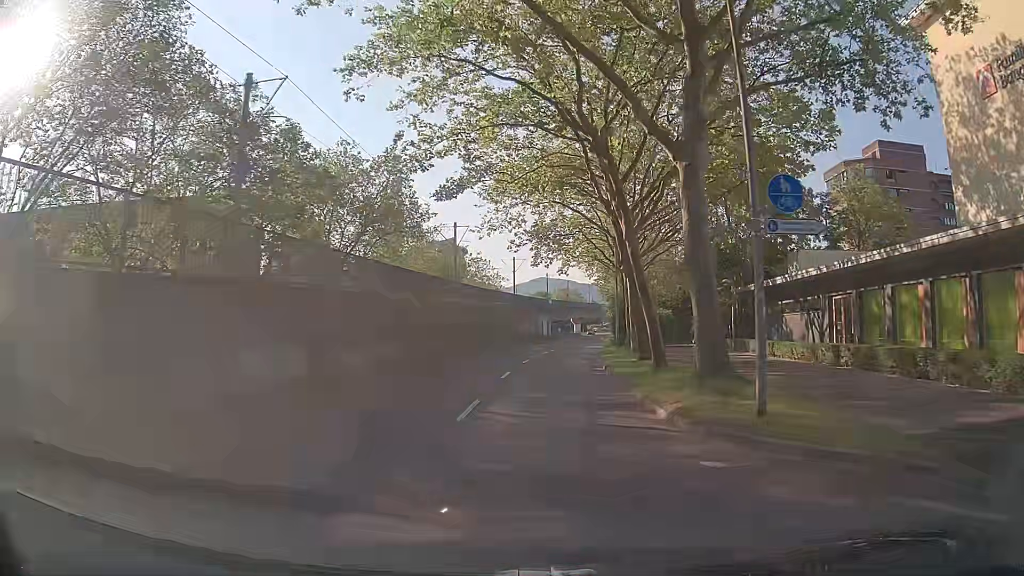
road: tertiary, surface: asphalt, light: Day
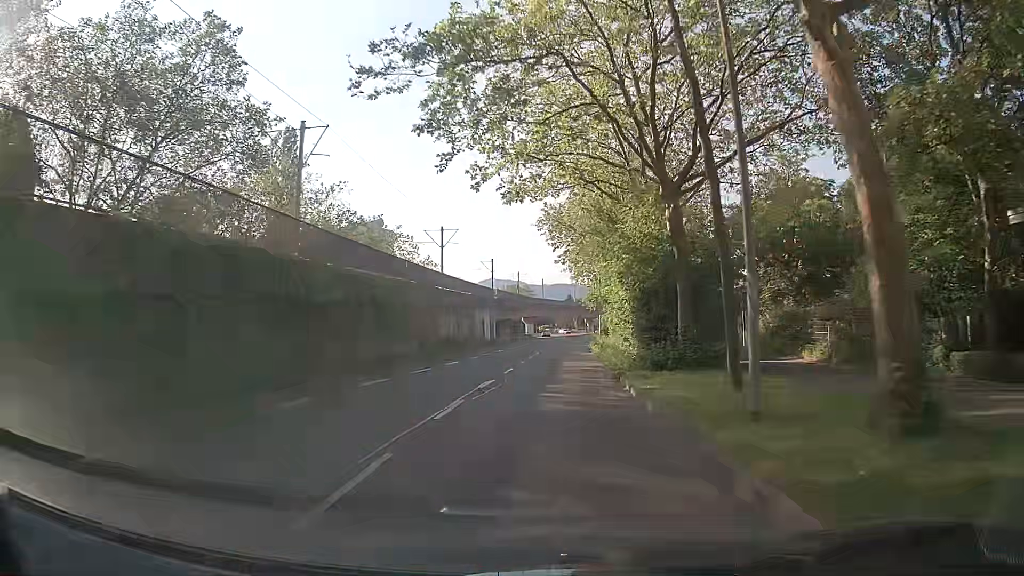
(+1.1, +30.3) m; +4°
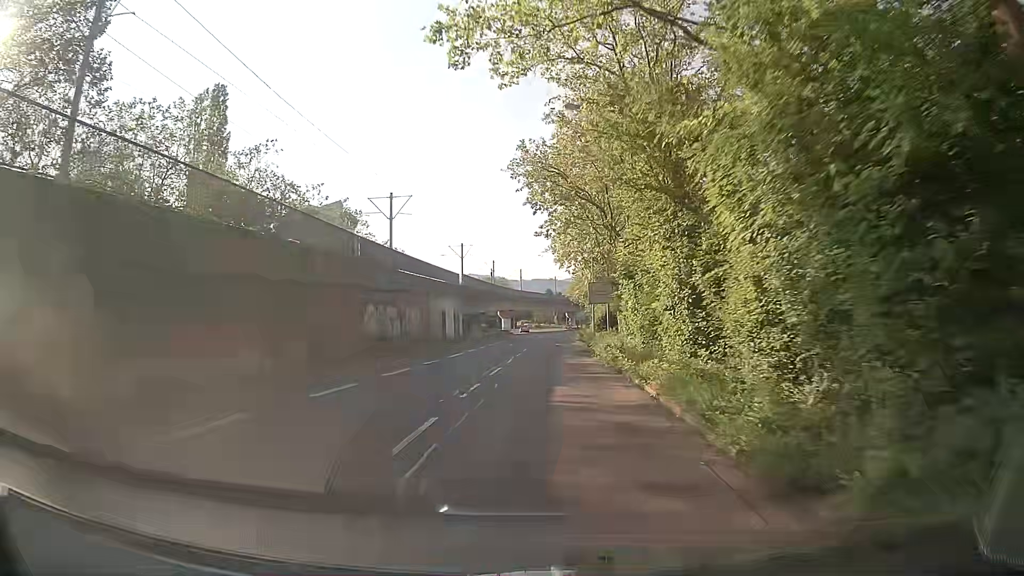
(+0.2, +15.2) m; +1°
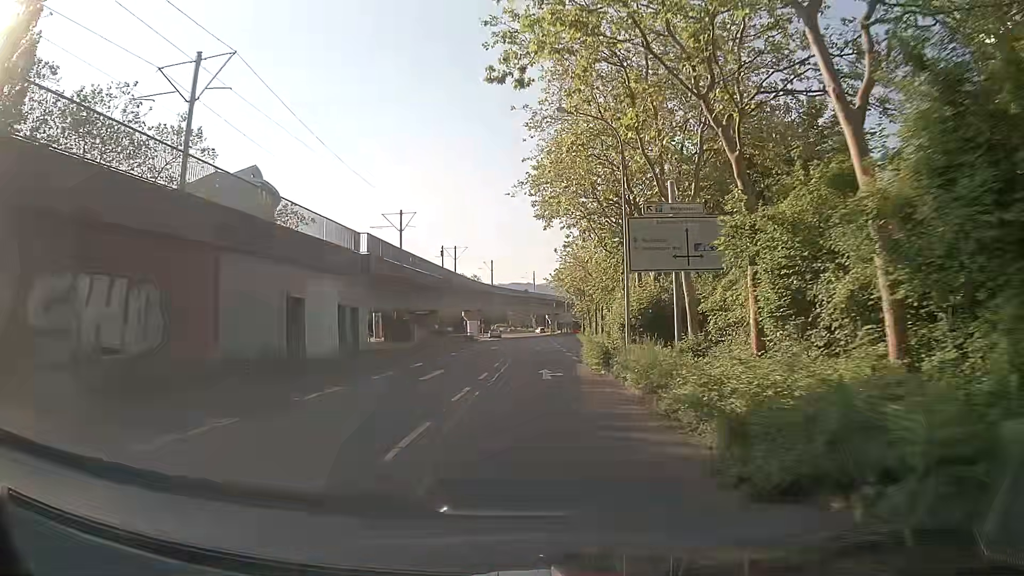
(+0.9, +30.5) m; +2°
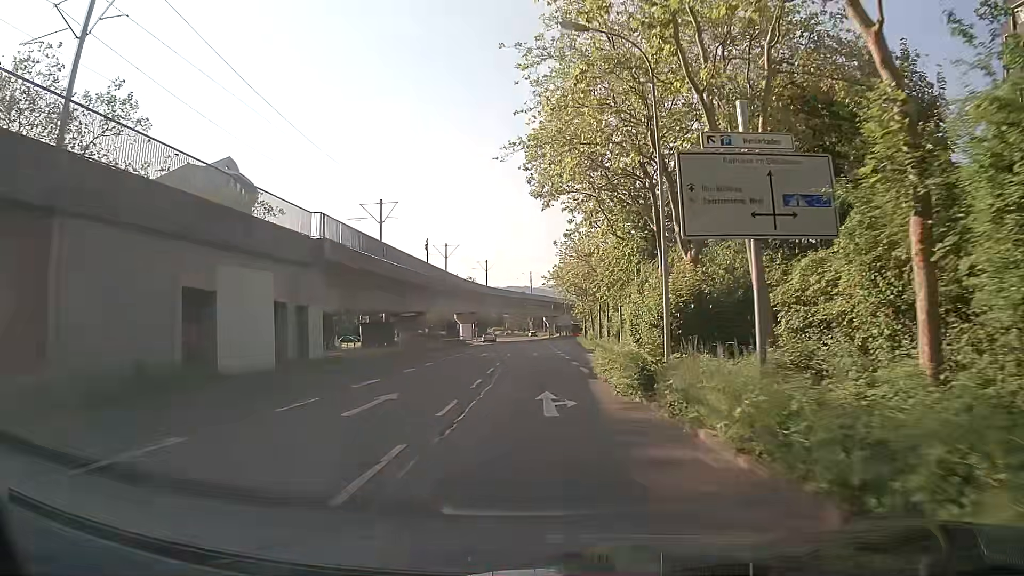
(+0.1, +7.6) m; +1°
(0, +10) (0, +20) (0, +30) (+1, +40) (+1, +50) (+2, +60) (+2, +70) (+2, +80) (+3, +90) (+4, +100) m
